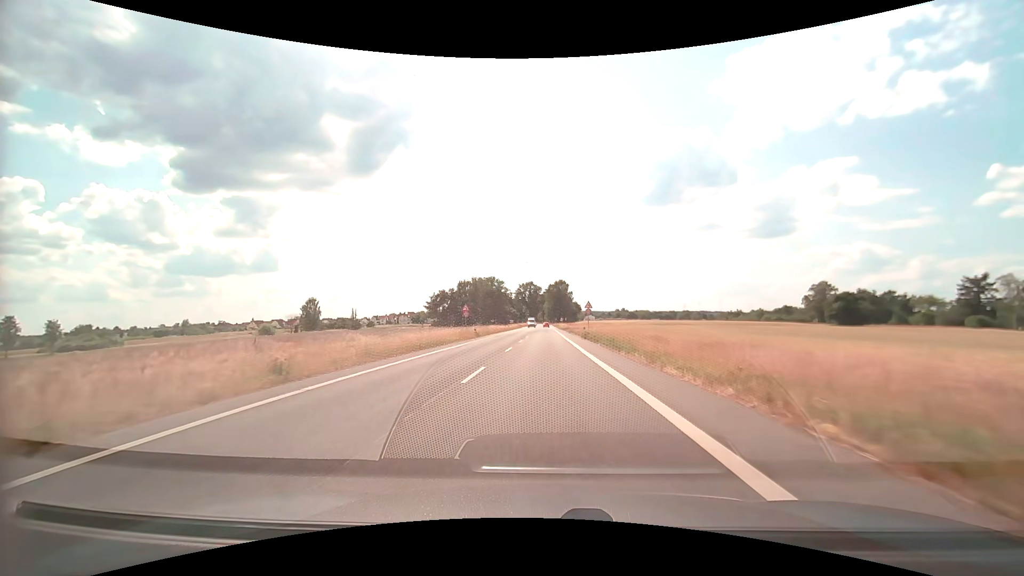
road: secondary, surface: asphalt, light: Day
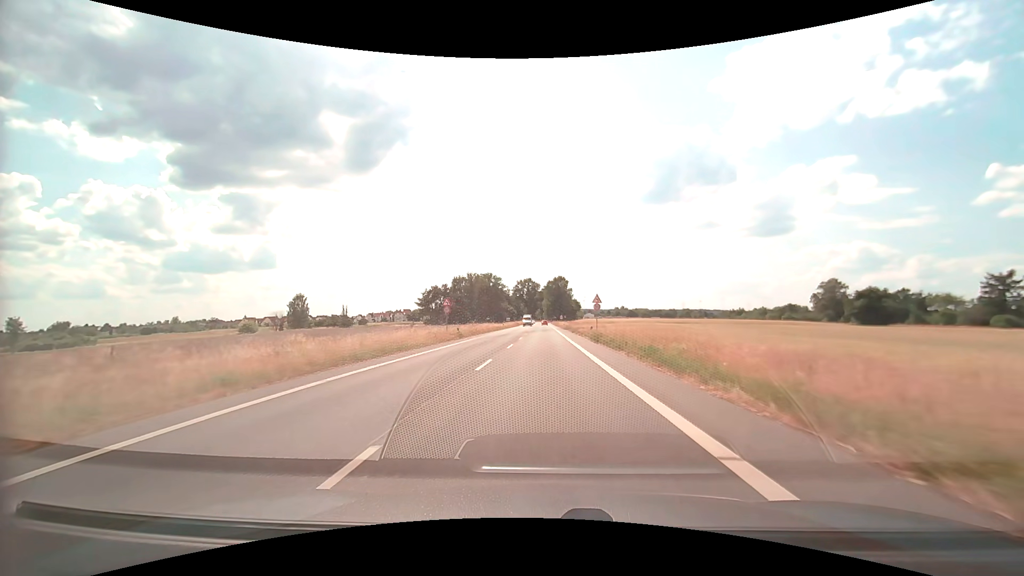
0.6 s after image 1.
(0.0, +9.5) m; 0°
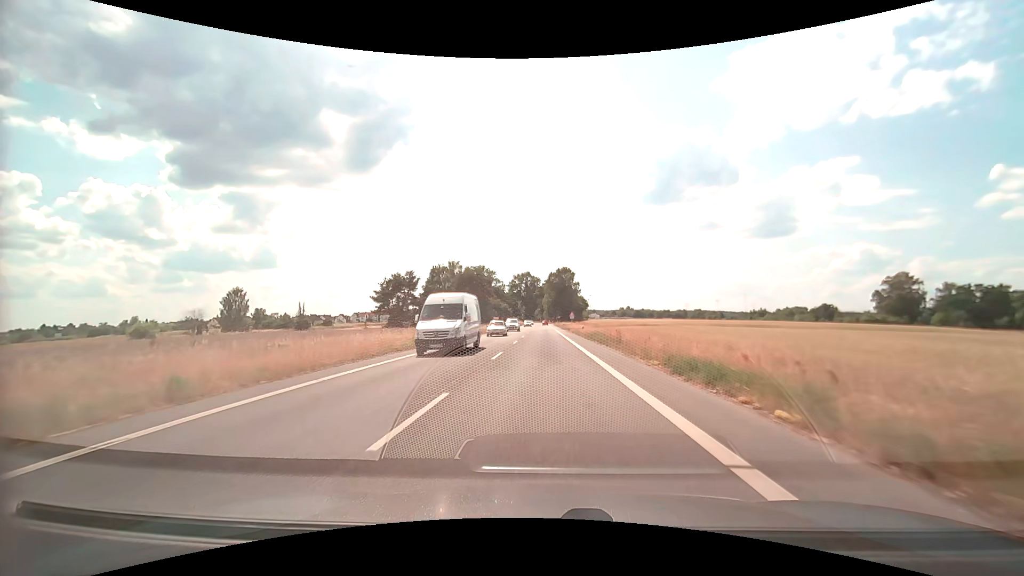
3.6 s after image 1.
(+0.2, +43.0) m; 0°
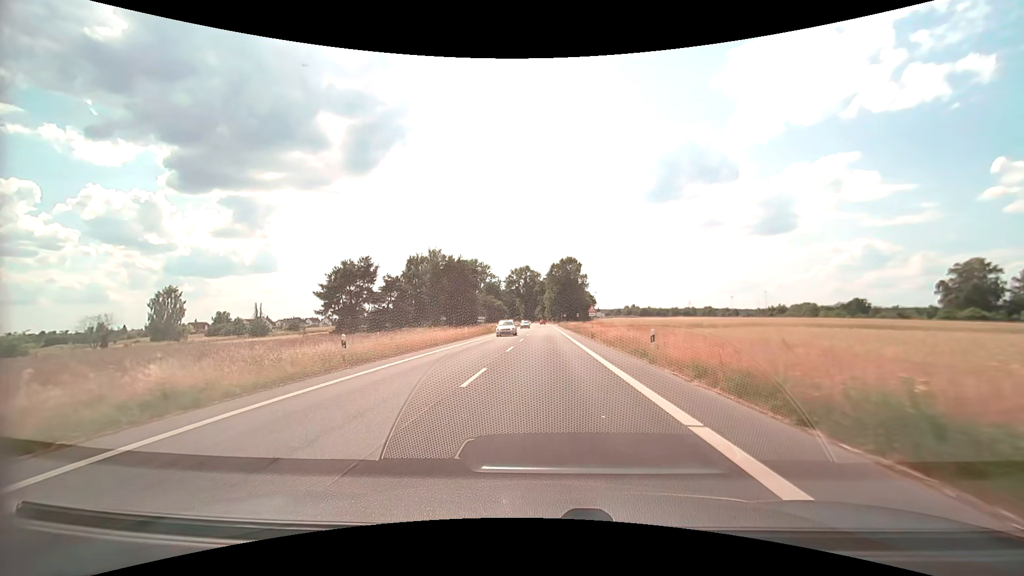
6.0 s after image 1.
(0.0, +30.5) m; 0°
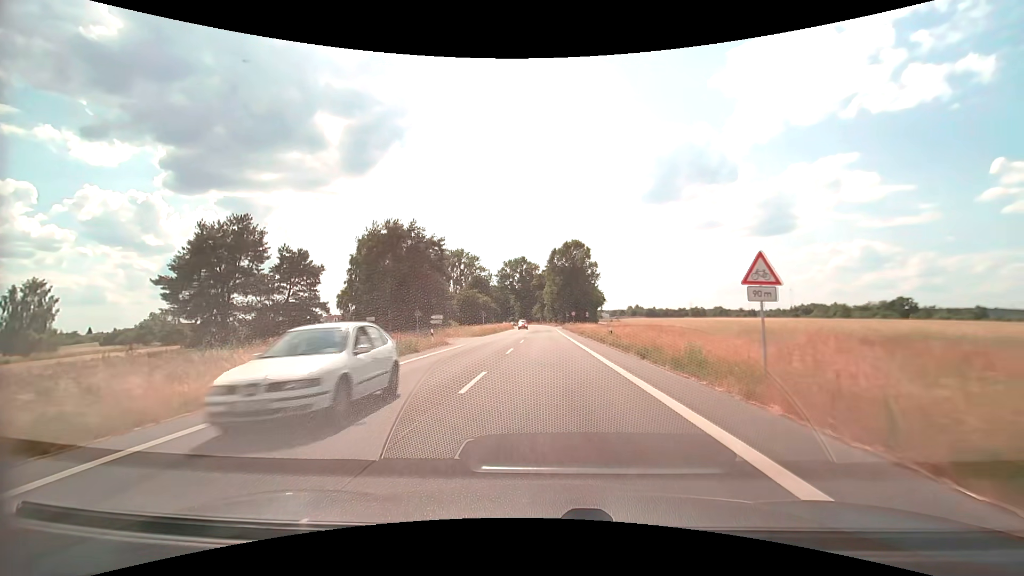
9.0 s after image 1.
(0.0, +36.5) m; 0°
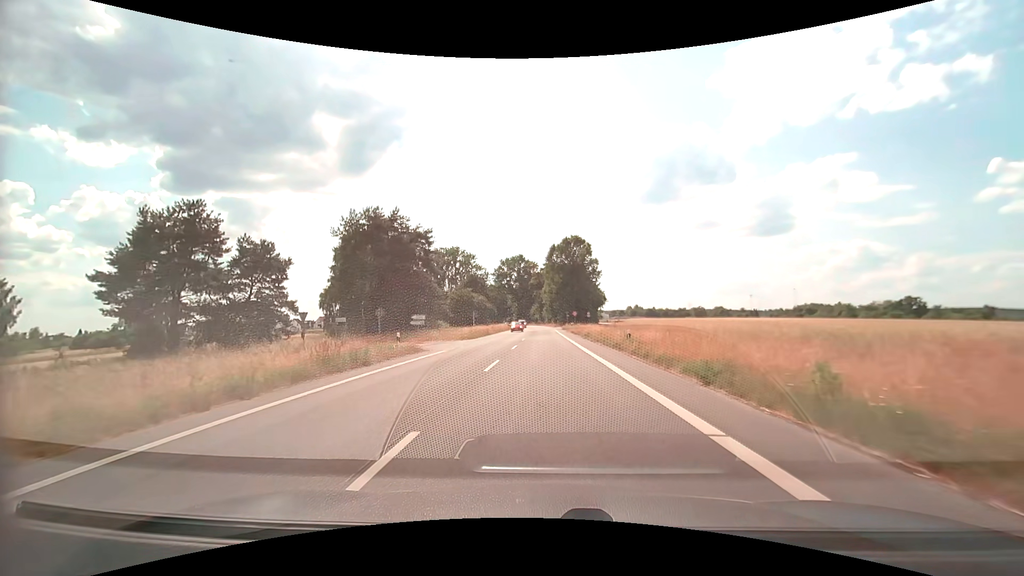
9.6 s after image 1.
(0.0, +7.1) m; 0°
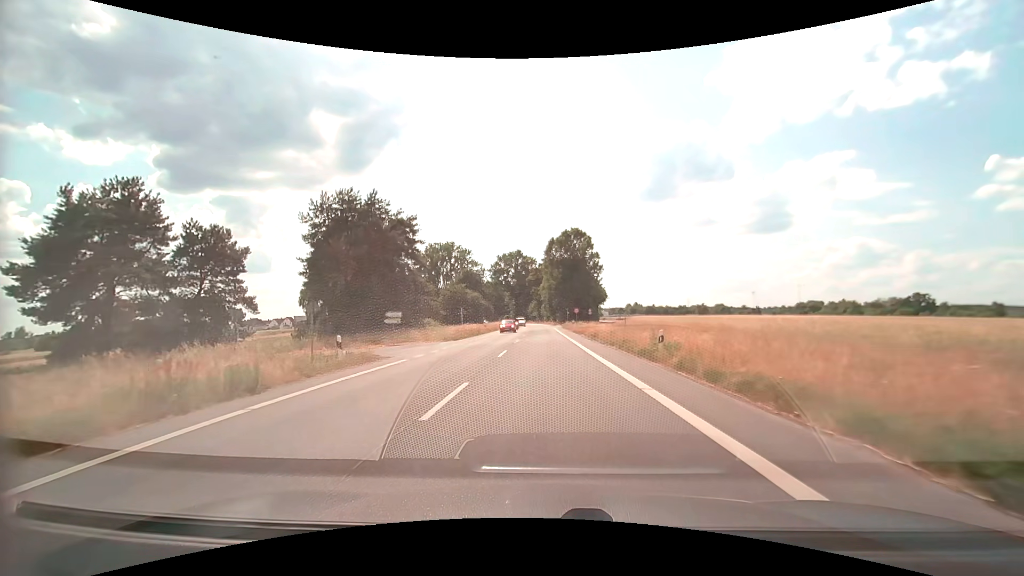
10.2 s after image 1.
(0.0, +7.0) m; 0°
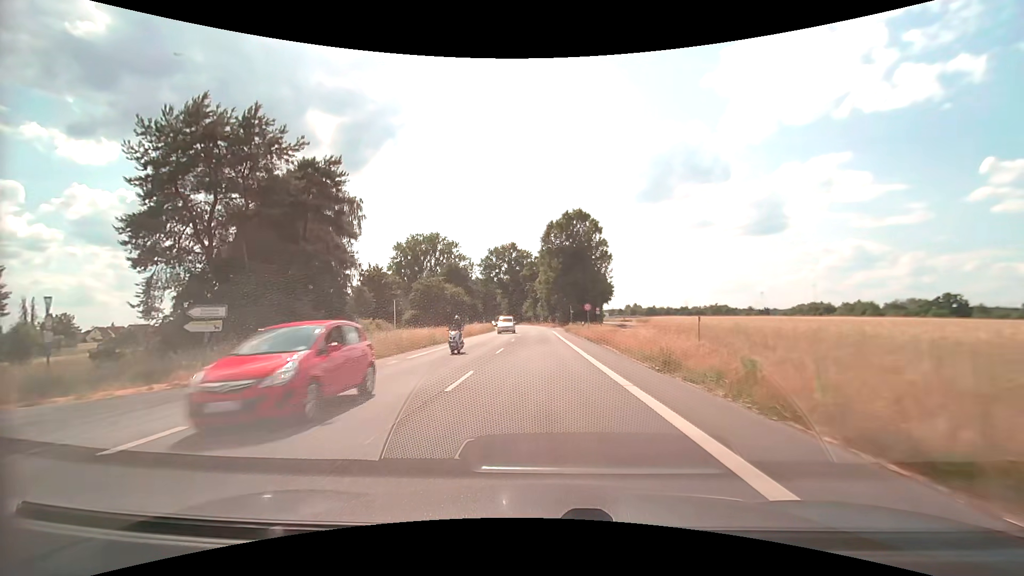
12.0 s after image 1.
(+0.1, +21.0) m; 0°
(0, +10) (0, +20) (0, +30) (0, +40) (0, +50) (0, +60) (-1, +70) (-1, +80) (-2, +90) (-3, +100) m
